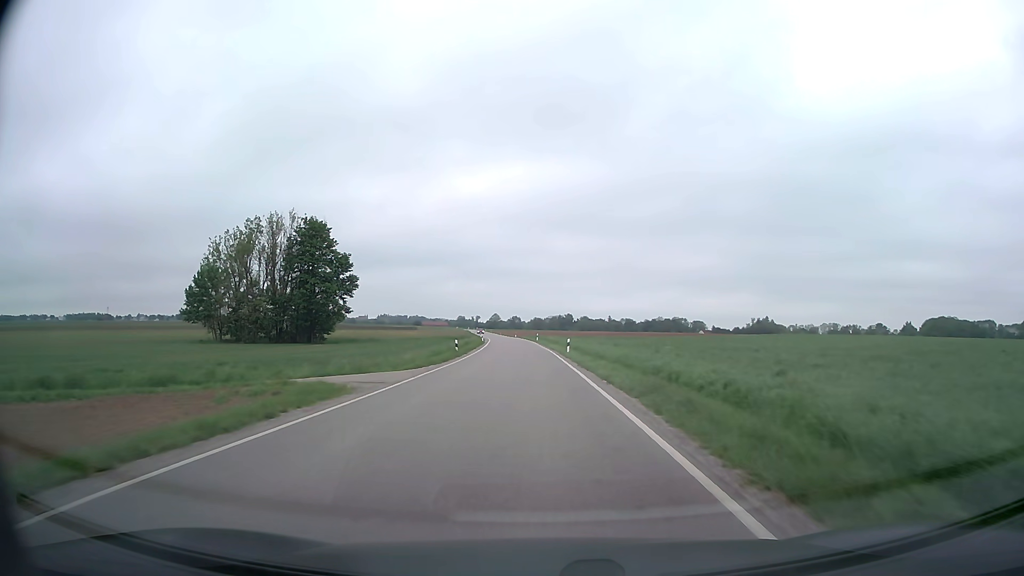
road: secondary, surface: asphalt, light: Day
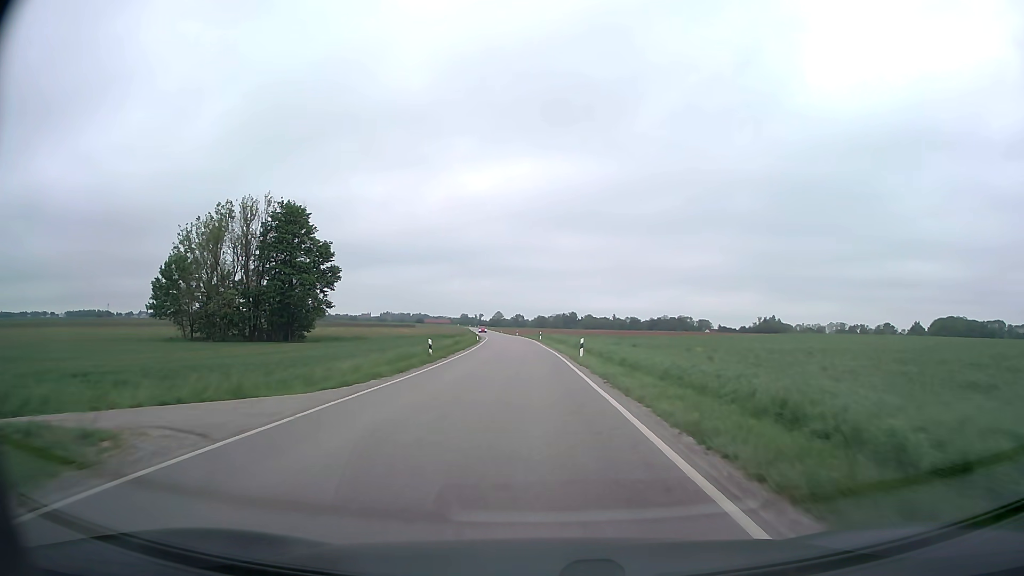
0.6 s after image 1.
(0.0, +10.9) m; 0°
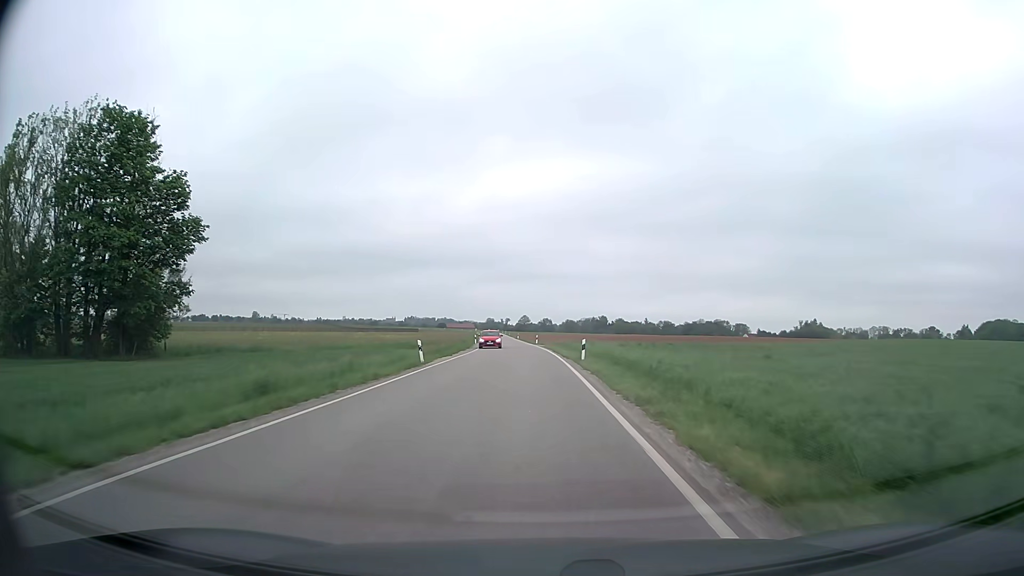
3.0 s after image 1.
(-0.8, +44.9) m; -2°
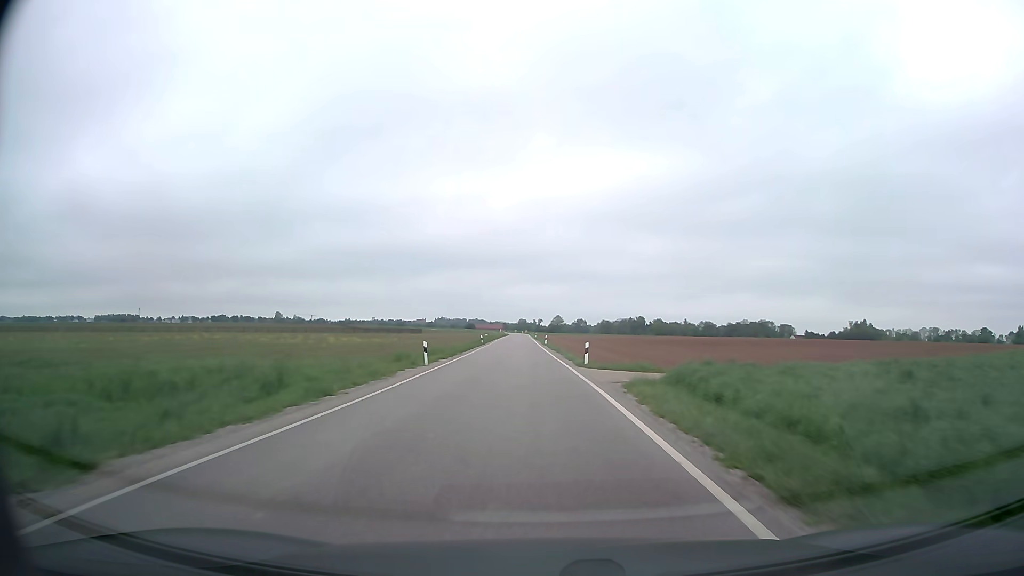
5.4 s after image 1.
(-1.2, +45.9) m; -3°
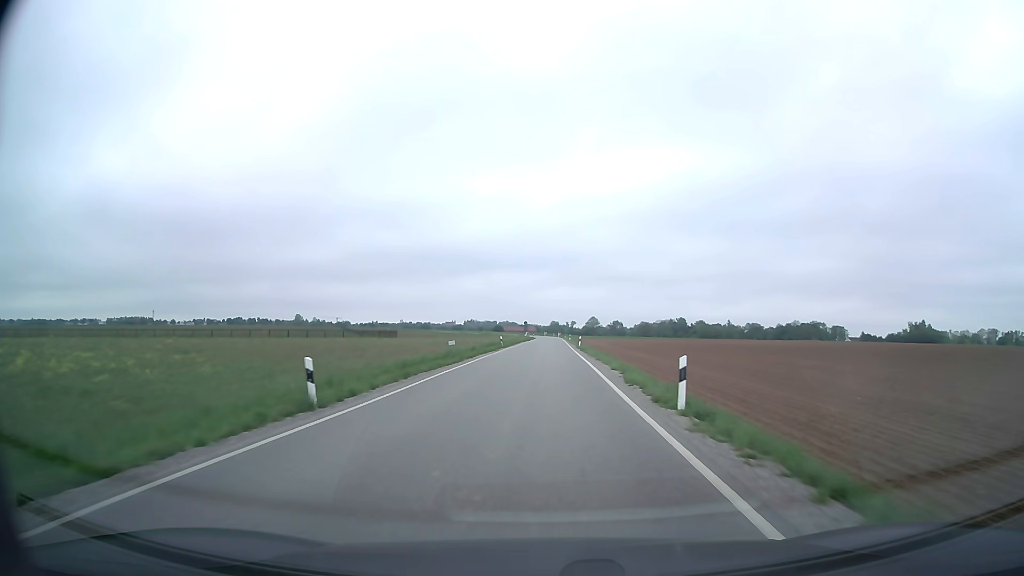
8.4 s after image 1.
(-1.6, +59.1) m; -3°
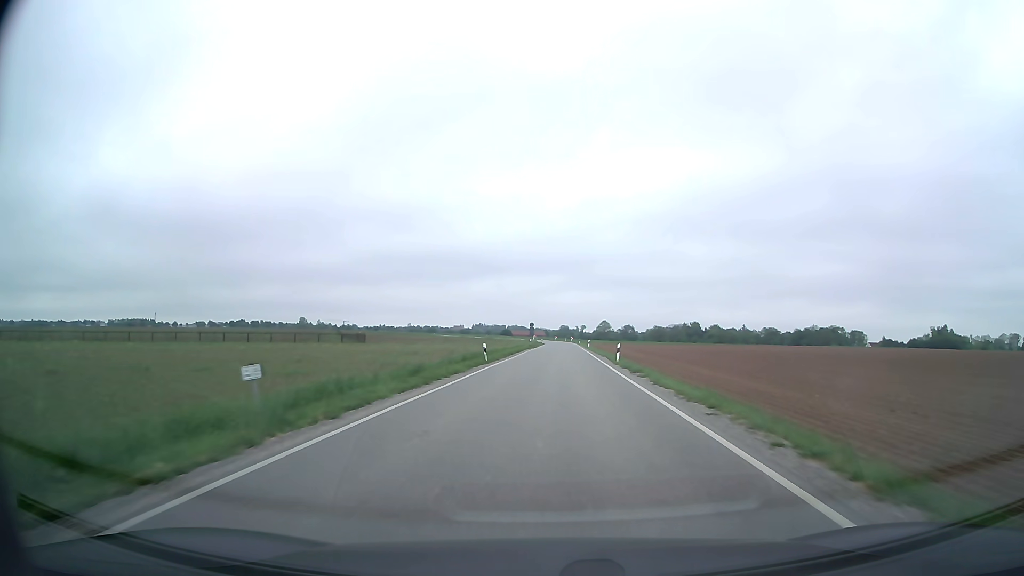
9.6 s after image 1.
(-0.2, +24.4) m; -1°
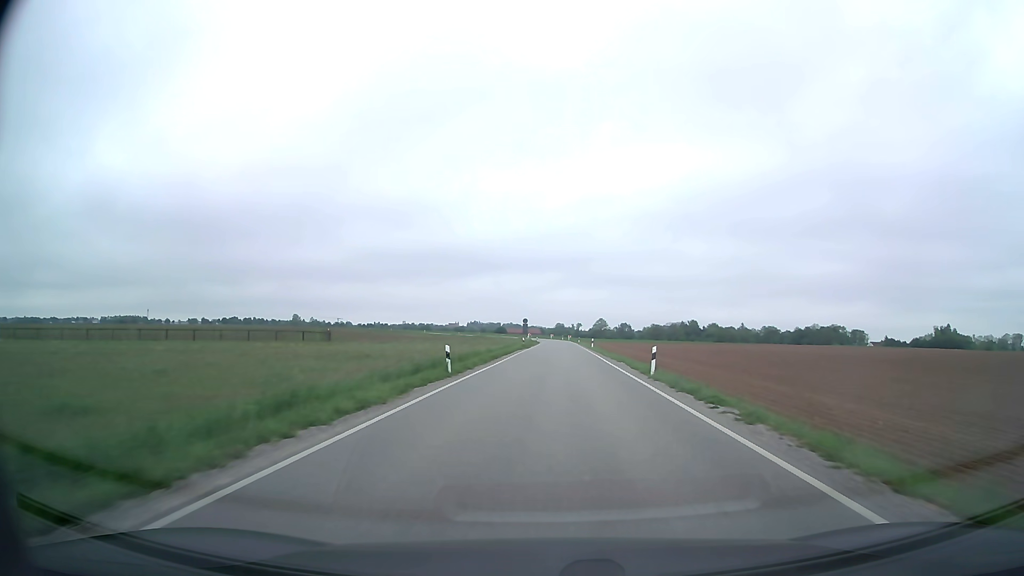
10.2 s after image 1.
(0.0, +12.3) m; 0°
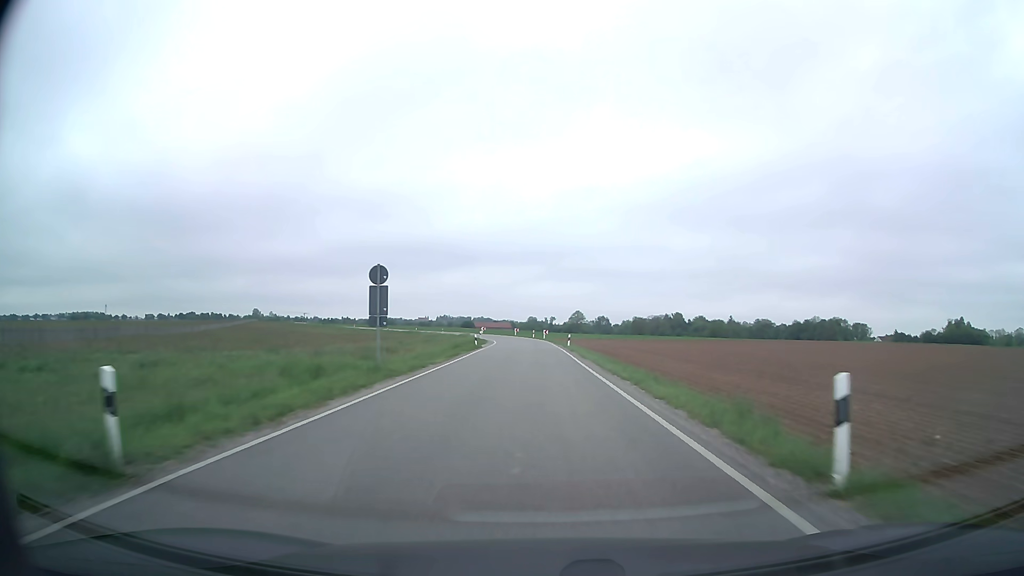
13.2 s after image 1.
(+2.0, +60.9) m; +2°
(0, +10) (0, +20) (0, +30) (0, +40) (-1, +50) (-1, +60) (-2, +70) (-3, +80) (-5, +90) (-7, +99) m
